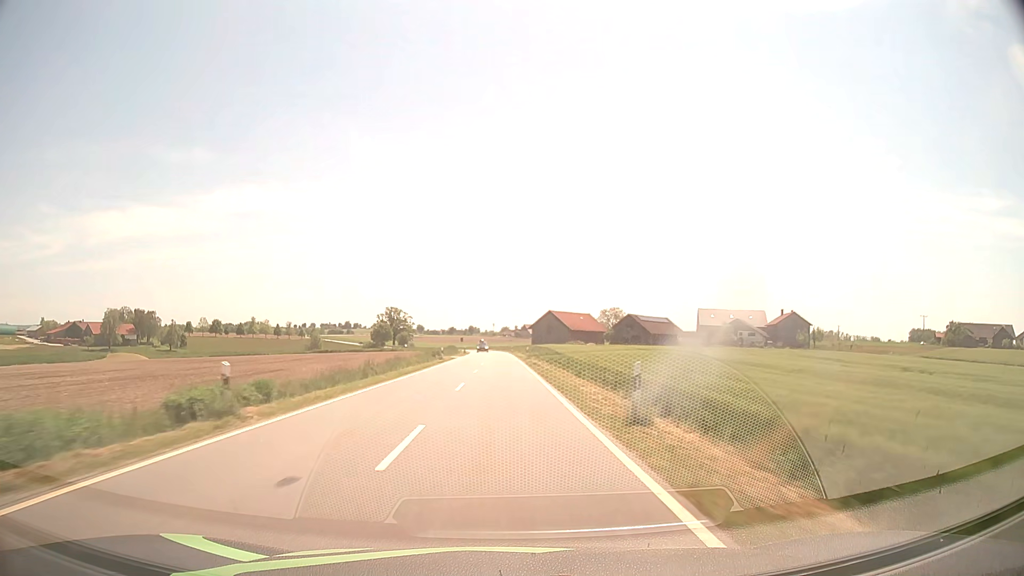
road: tertiary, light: Day
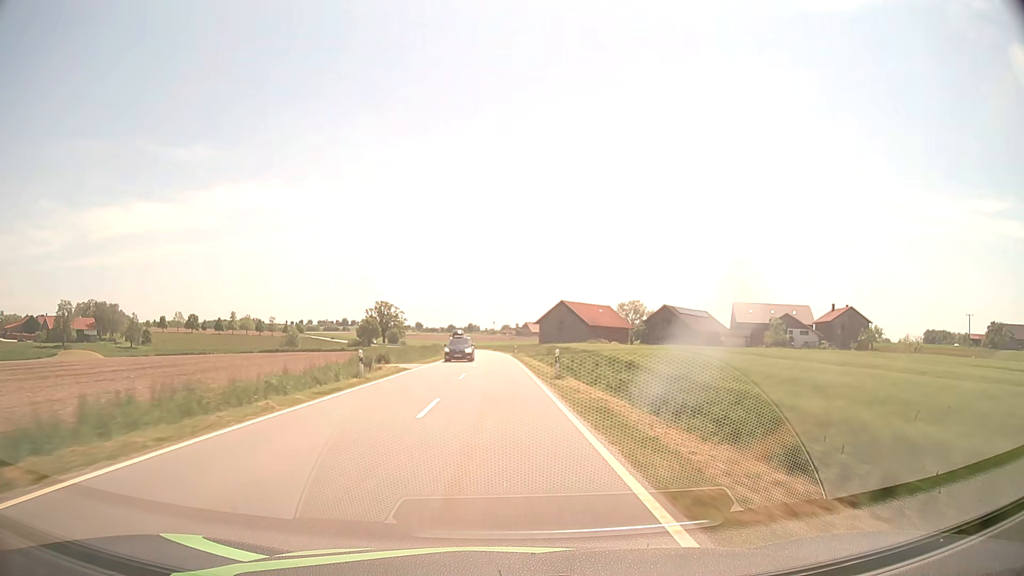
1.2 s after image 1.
(0.0, +31.5) m; 0°
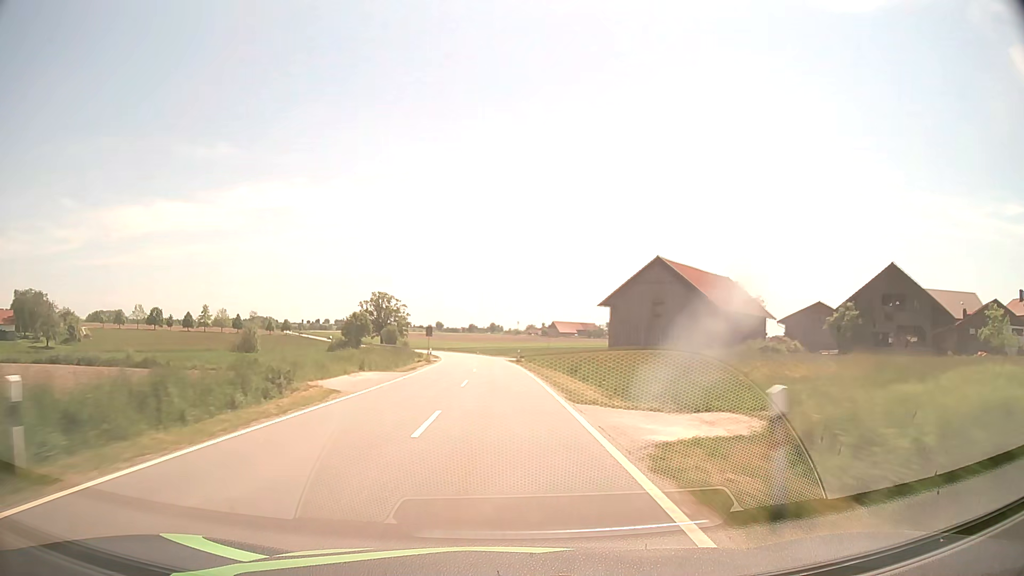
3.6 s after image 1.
(-0.9, +63.2) m; -2°
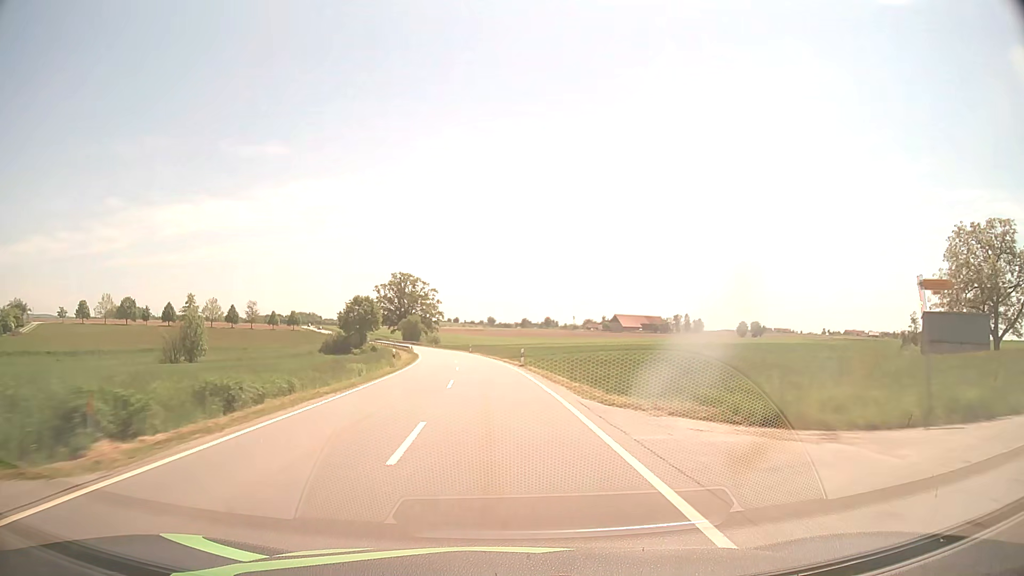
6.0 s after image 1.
(-2.0, +63.2) m; -4°
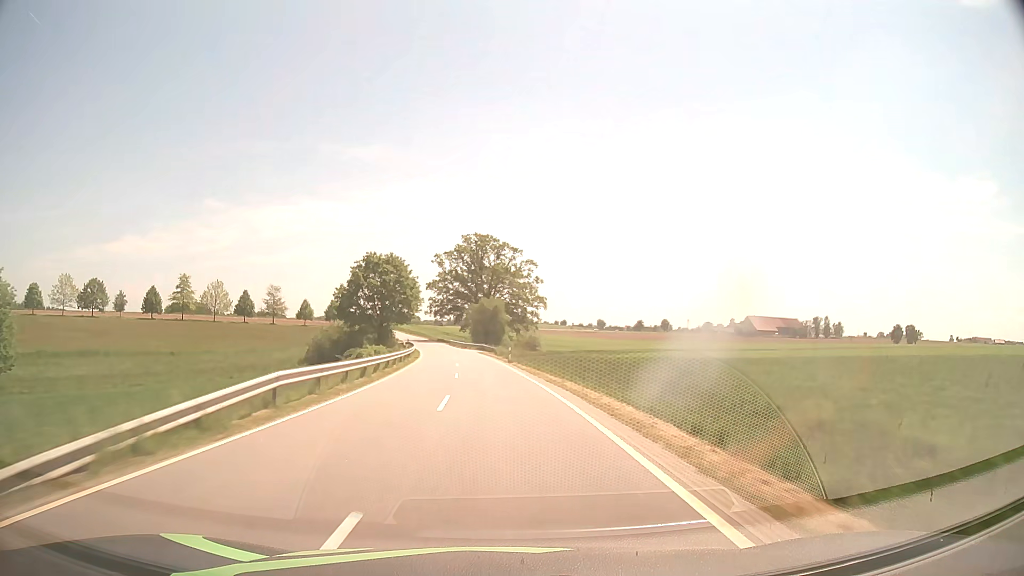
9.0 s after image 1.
(-6.3, +78.9) m; -9°
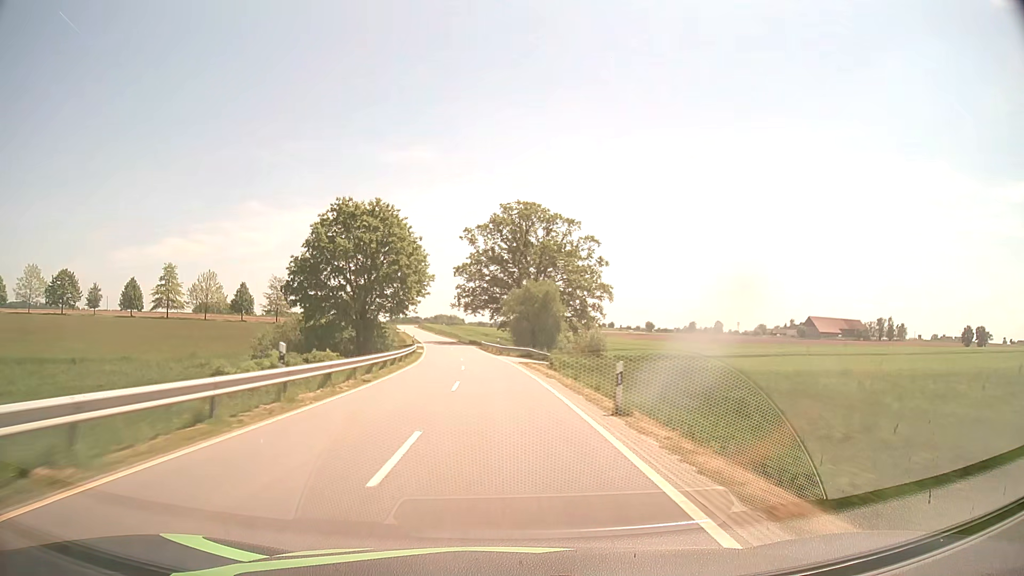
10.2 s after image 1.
(-1.1, +31.7) m; -4°
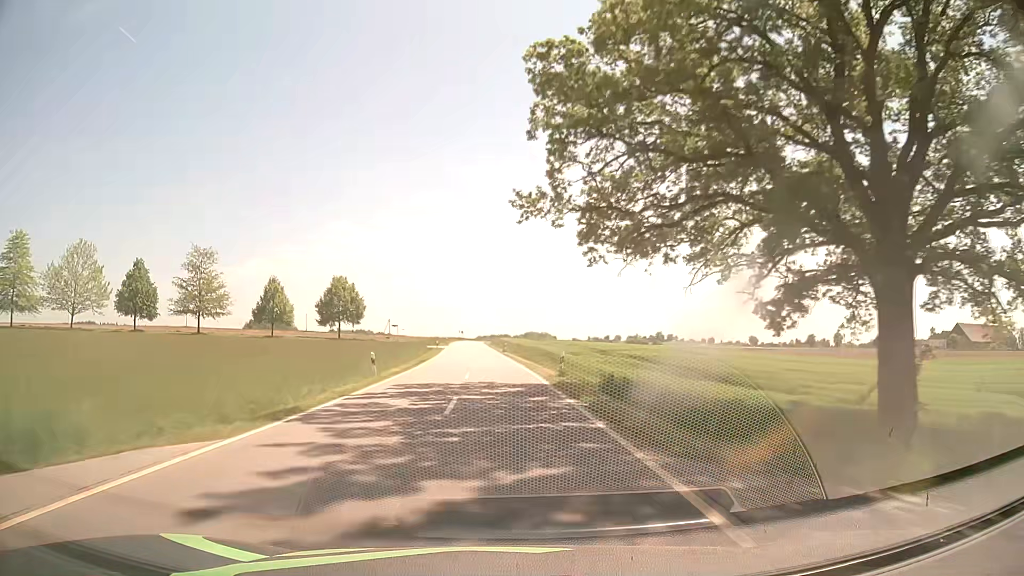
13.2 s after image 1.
(-5.9, +78.7) m; -8°
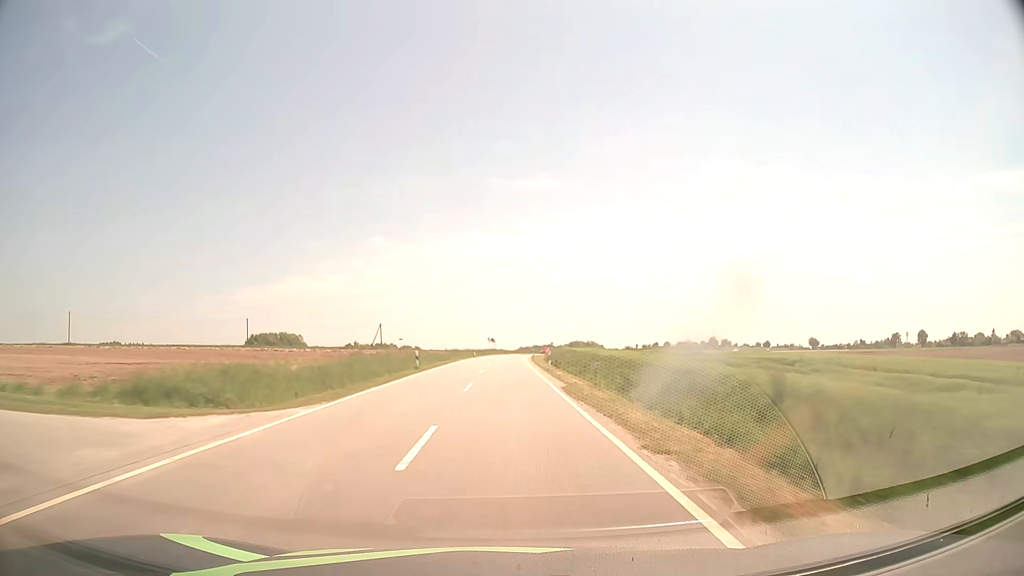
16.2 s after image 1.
(-3.2, +78.4) m; -4°
(0, +10) (0, +20) (0, +30) (0, +40) (0, +50) (0, +60) (+1, +70) (+1, +80) (+1, +90) (+2, +100) m
